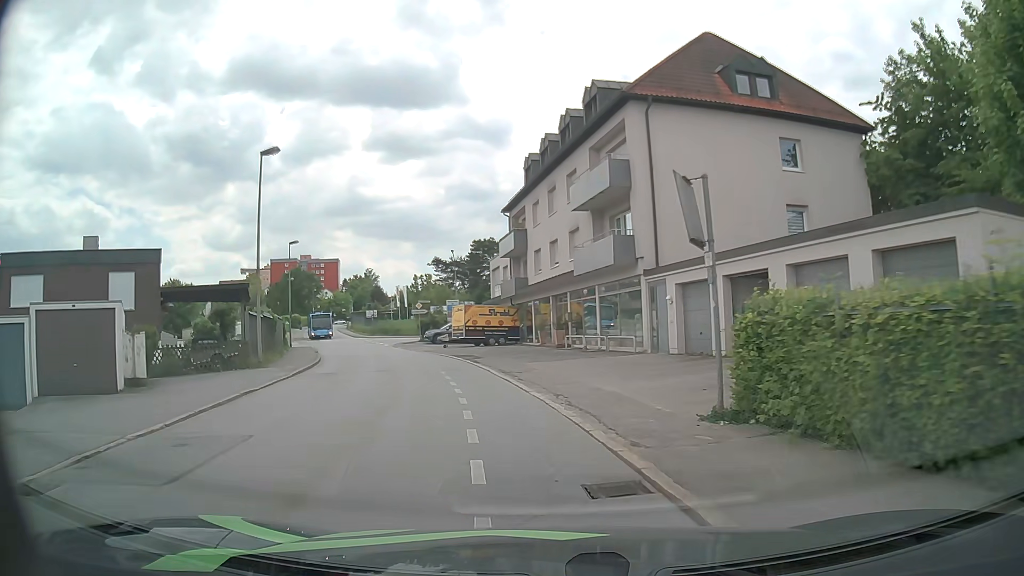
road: residential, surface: asphalt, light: Day
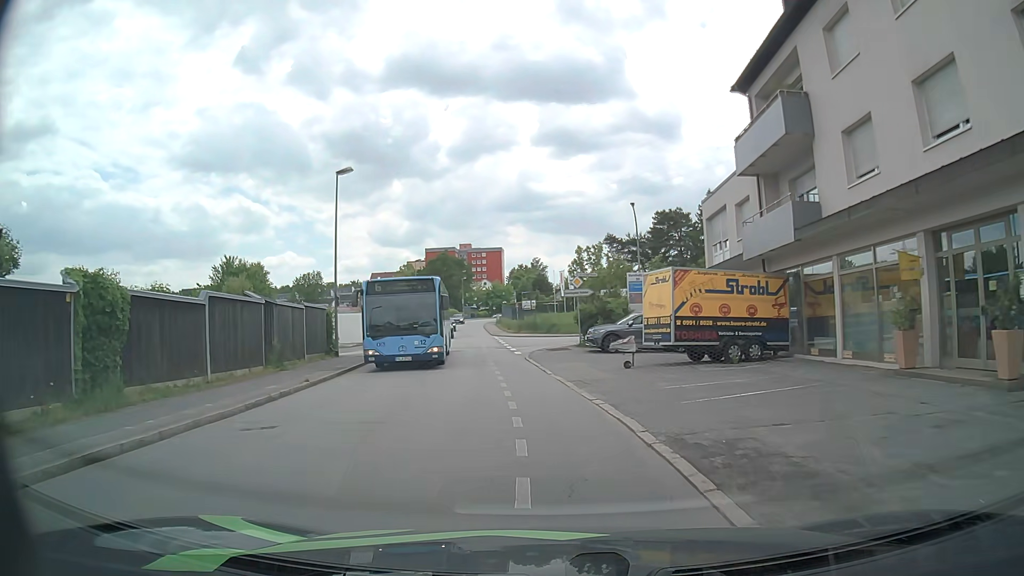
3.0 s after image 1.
(-3.4, +24.5) m; -14°
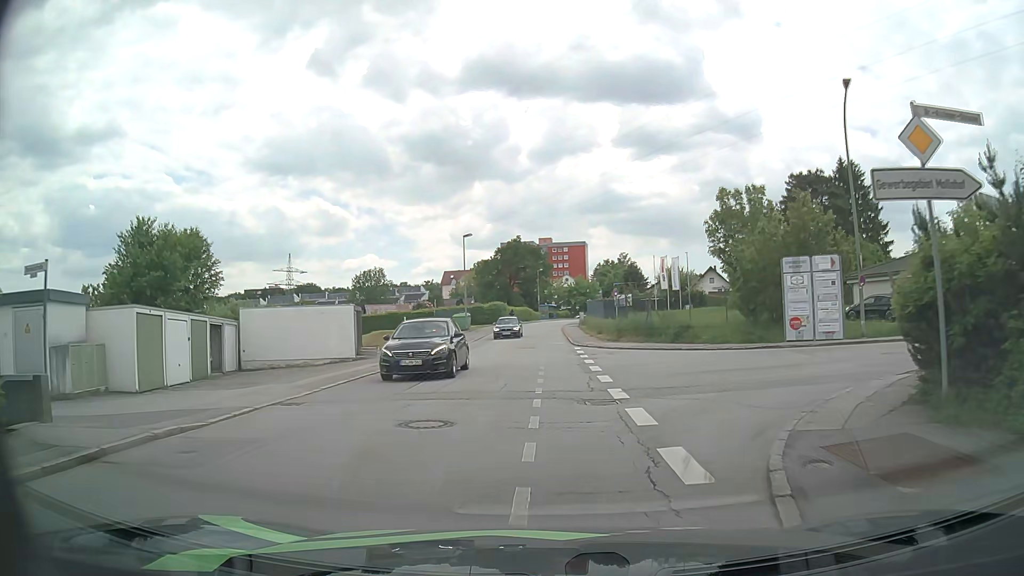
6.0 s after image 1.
(-1.5, +24.4) m; -7°
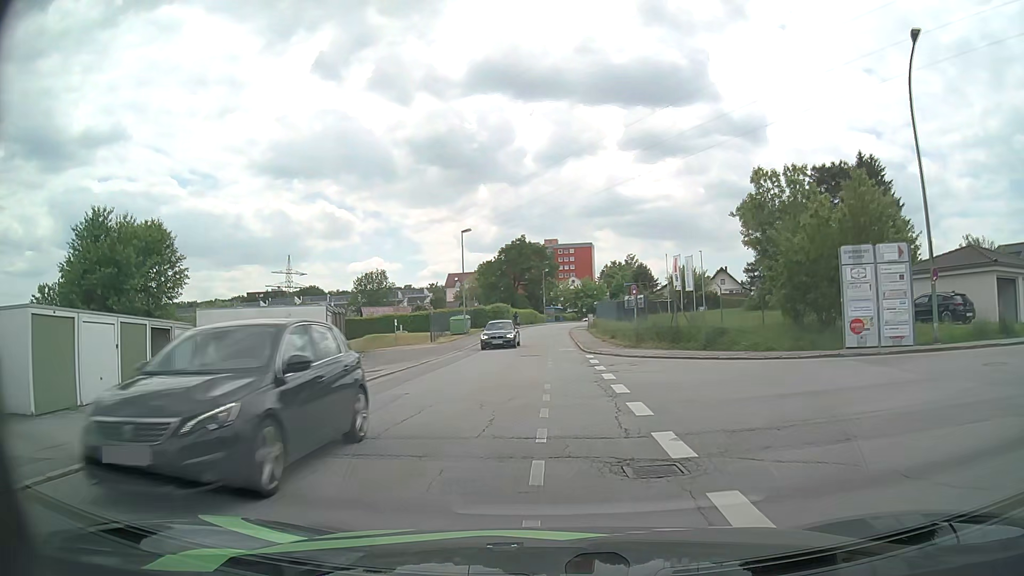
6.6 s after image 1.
(0.0, +4.8) m; 0°
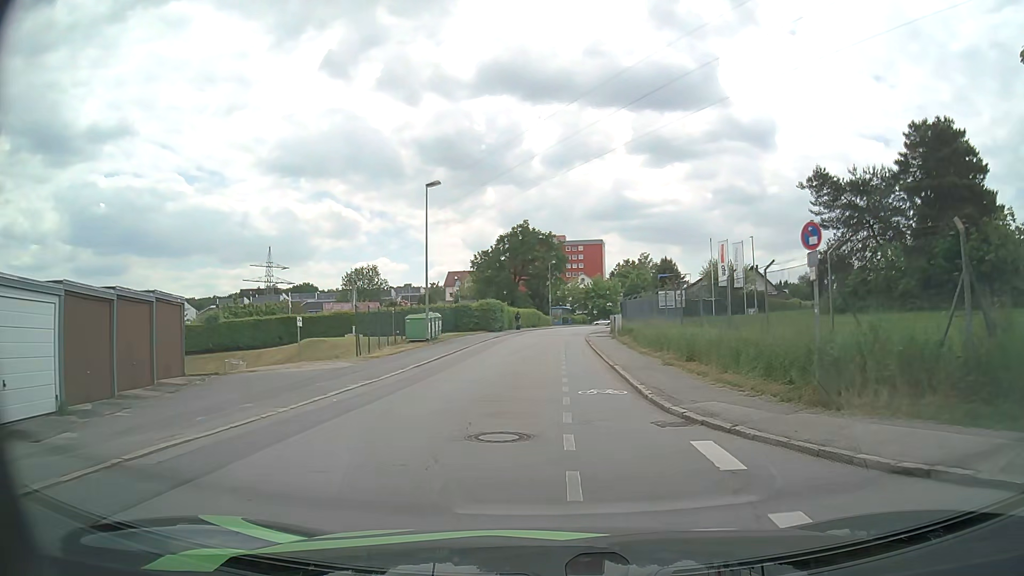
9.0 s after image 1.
(-0.3, +18.4) m; -1°
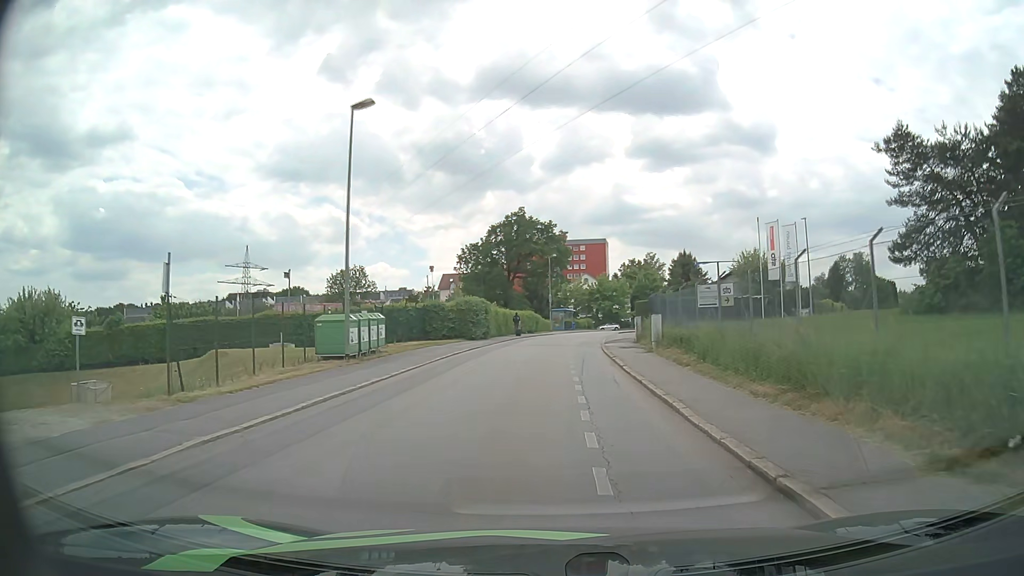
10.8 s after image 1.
(+0.1, +13.8) m; 0°
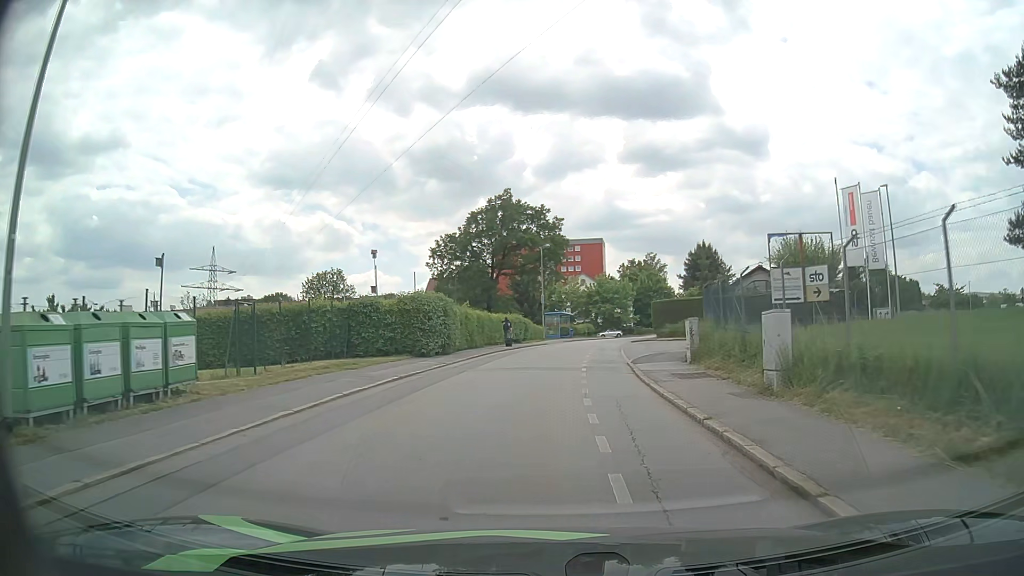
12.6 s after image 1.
(+0.1, +14.3) m; +1°
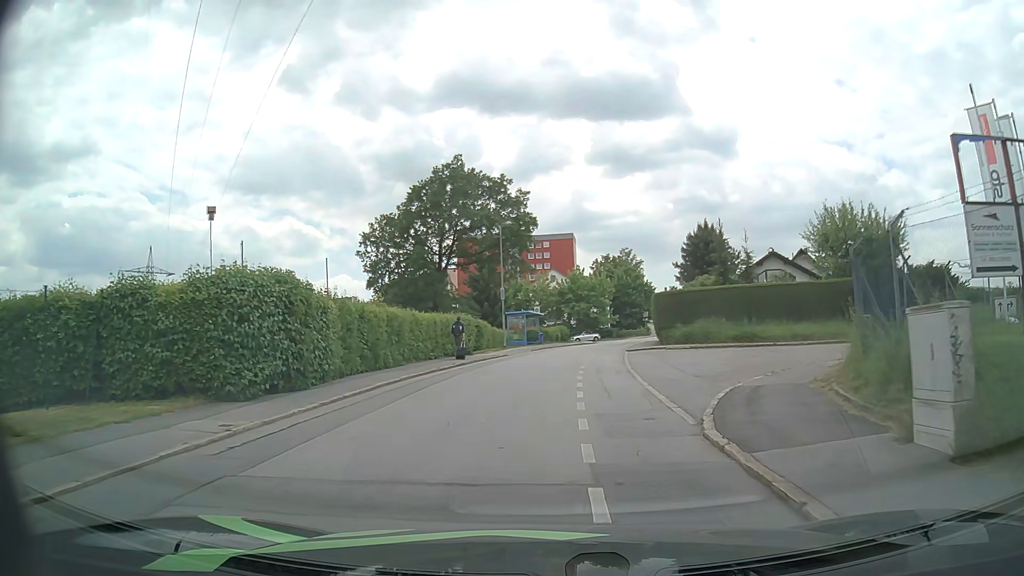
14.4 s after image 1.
(+0.3, +14.4) m; +3°
(0, +10) (0, +20) (+1, +30) (+2, +40) (+4, +50) (+7, +59) (+9, +69) (+12, +79) (+15, +88) (+17, +98) m
